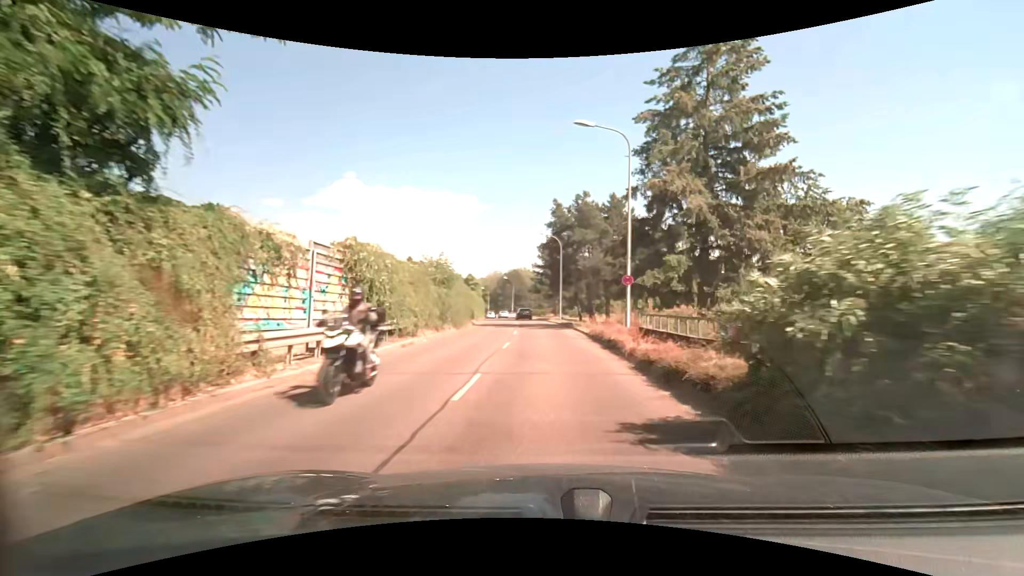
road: tertiary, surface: asphalt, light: Day
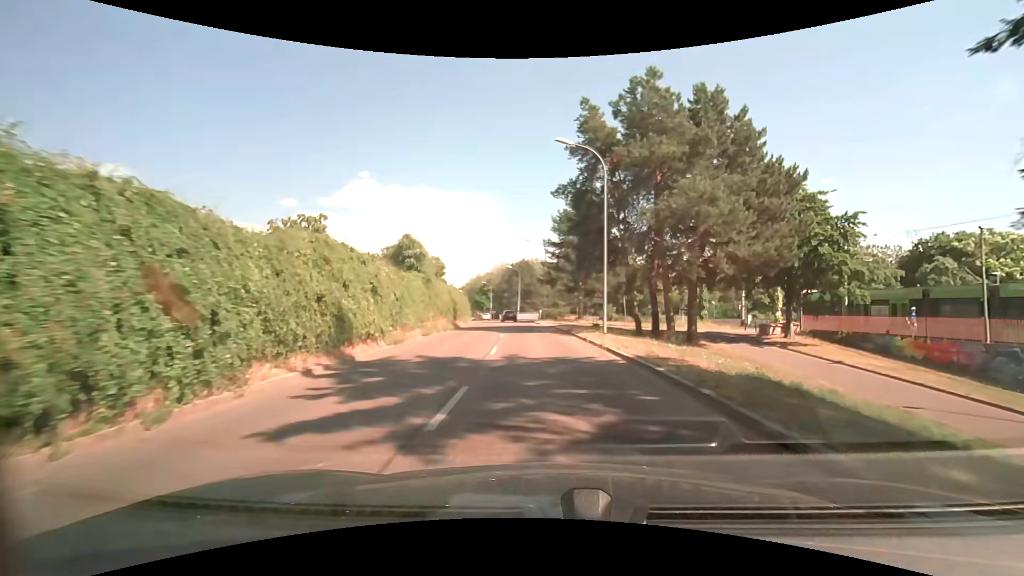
(-0.3, +28.7) m; -2°
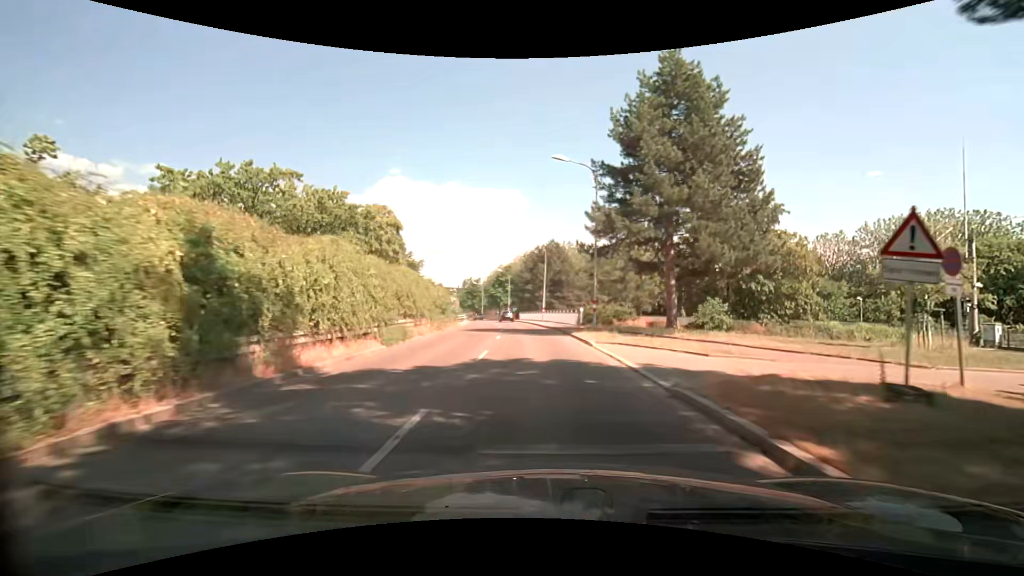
(-0.9, +28.9) m; -3°
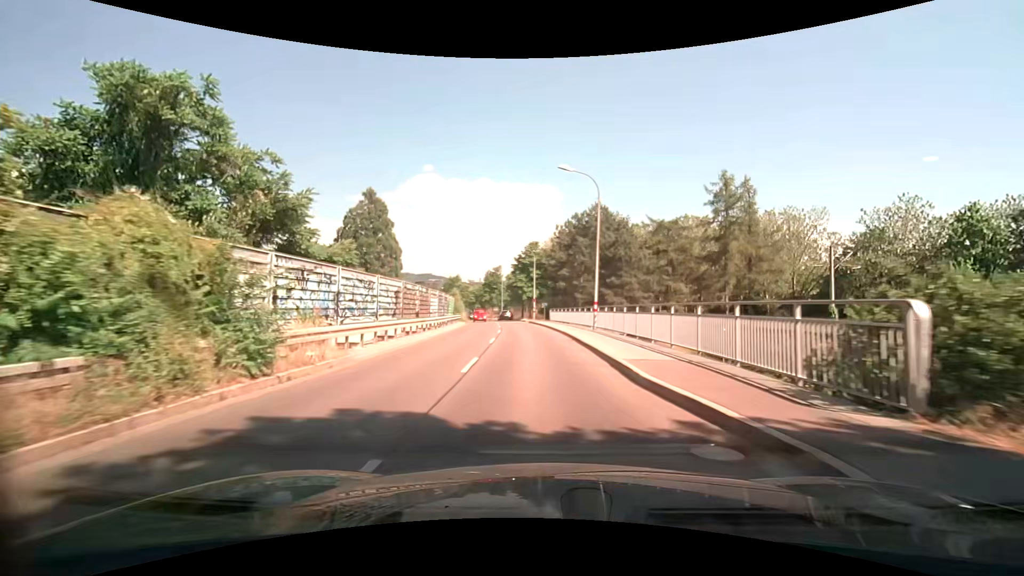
(-0.9, +29.1) m; -4°
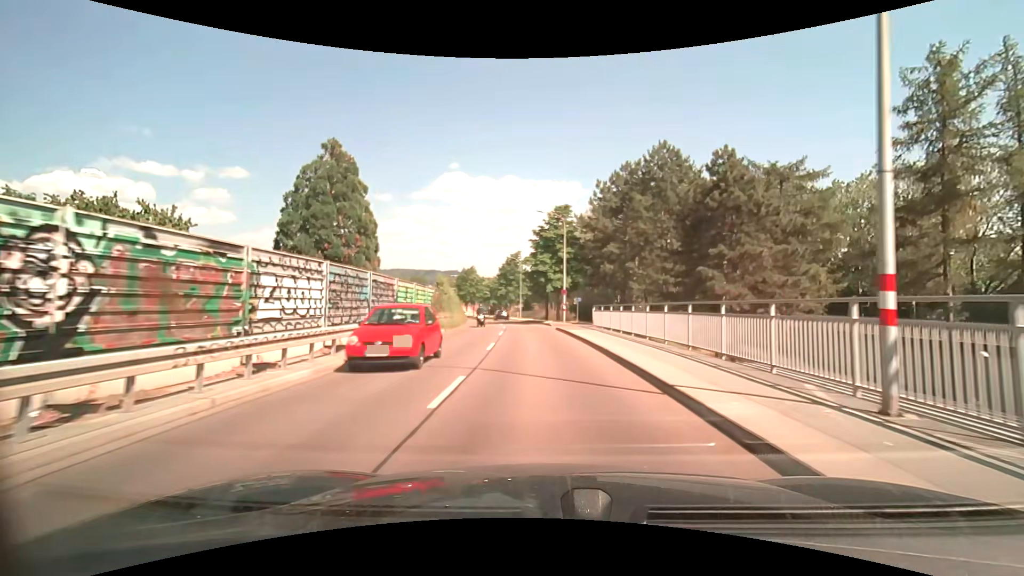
(-0.5, +21.9) m; -3°
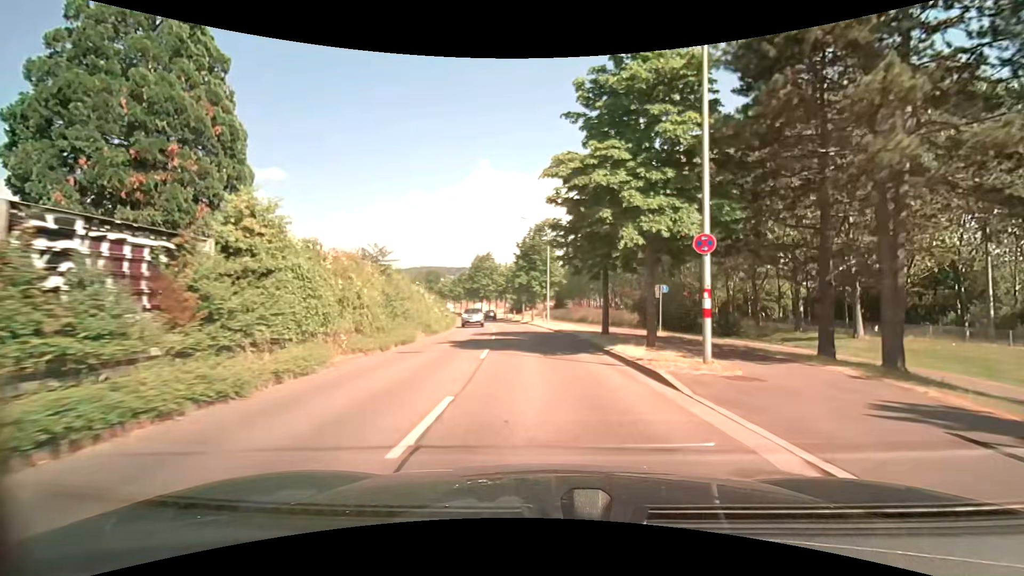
(-0.7, +29.1) m; -3°
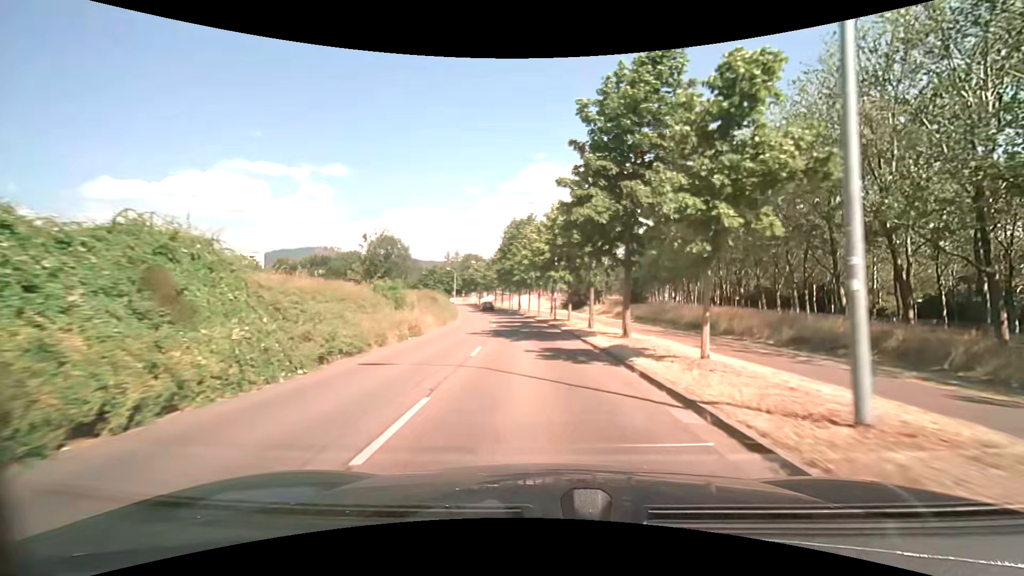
(-2.1, +36.3) m; -7°
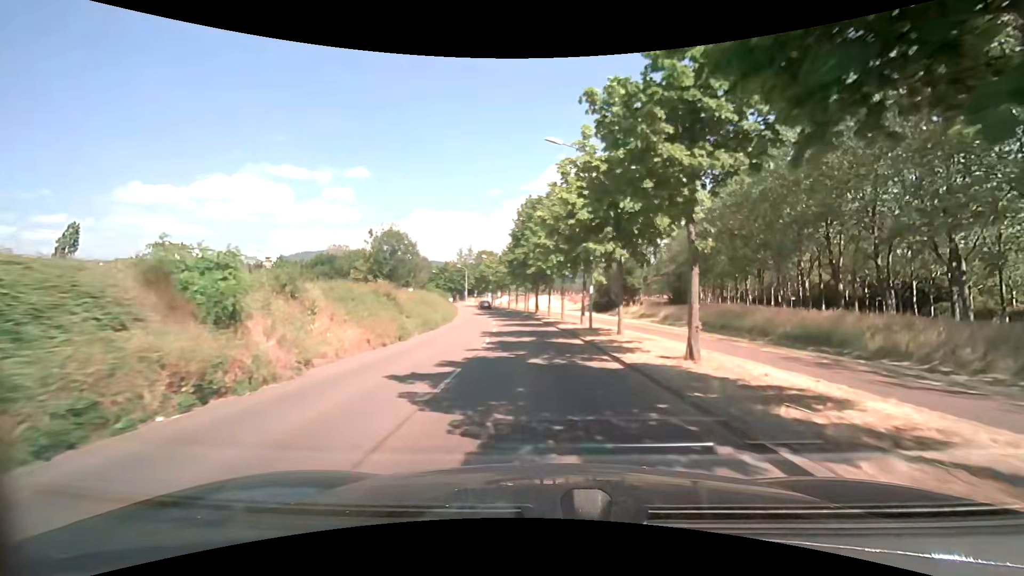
(-0.2, +14.5) m; -2°
(0, +10) (-1, +20) (-1, +30) (-2, +40) (-4, +50) (-5, +60) (-7, +70) (-9, +79) (-12, +89) (-14, +99) m
